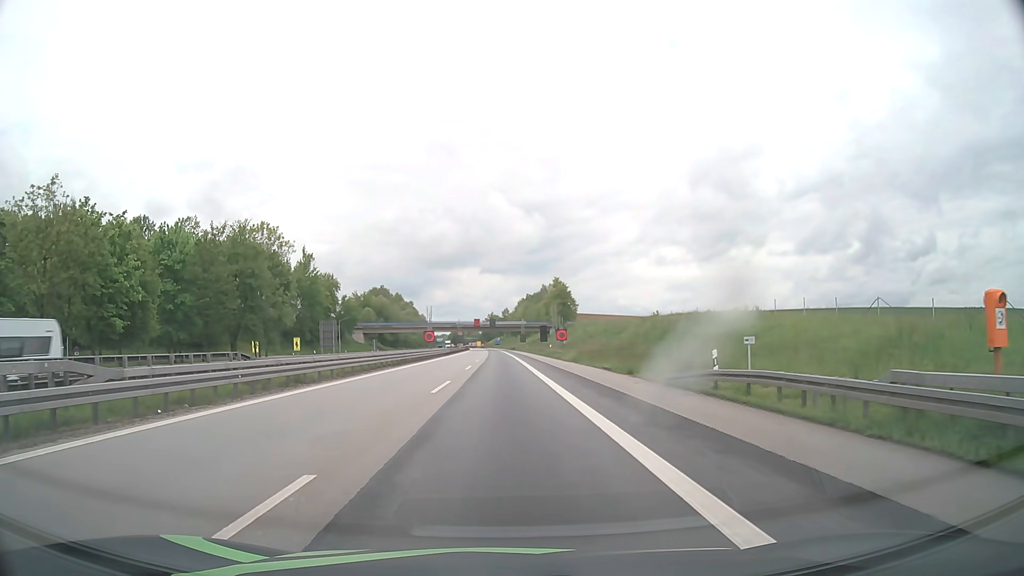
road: motorway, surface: asphalt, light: Day
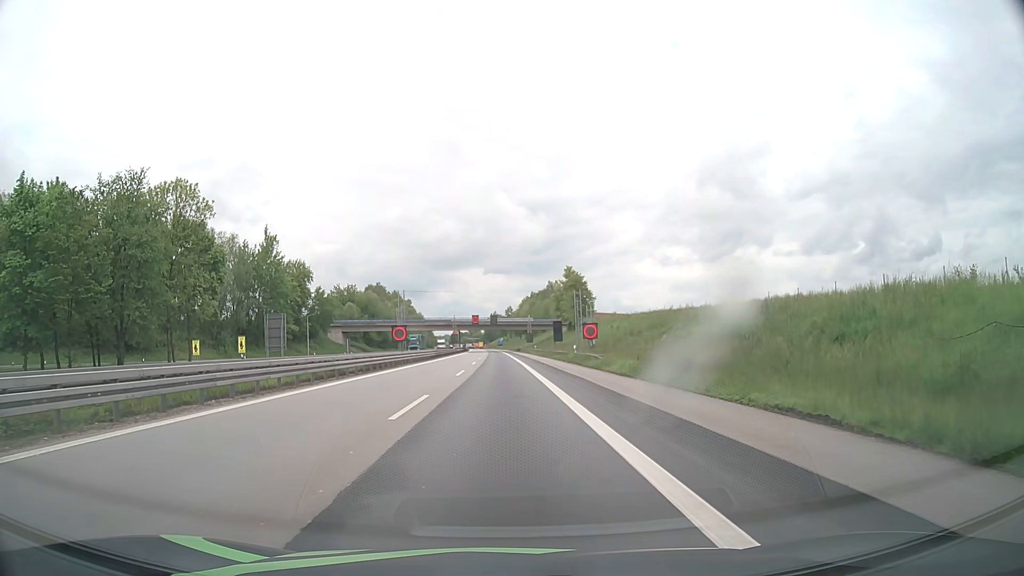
(0.0, +24.8) m; 0°
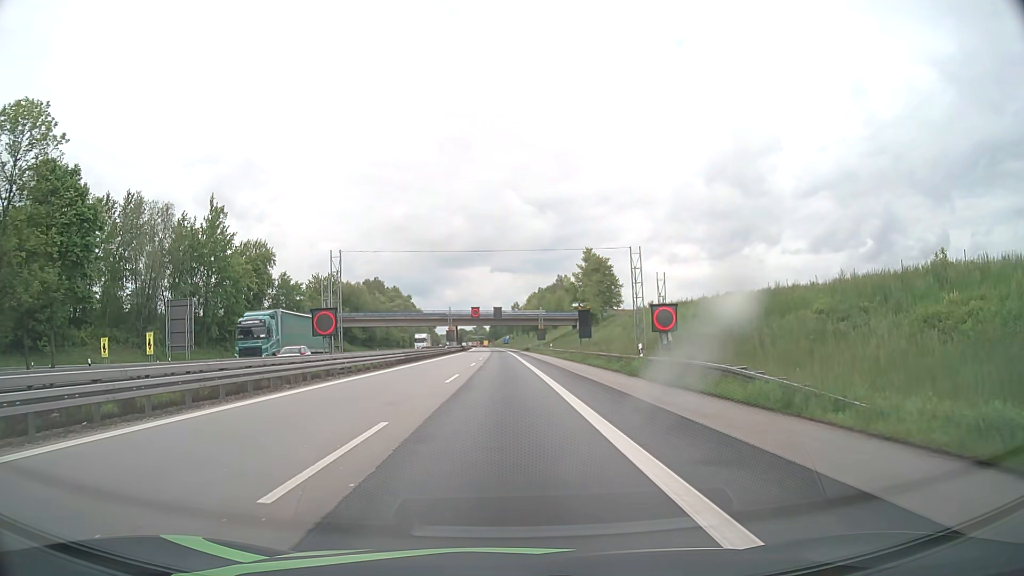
(-0.2, +24.9) m; -1°
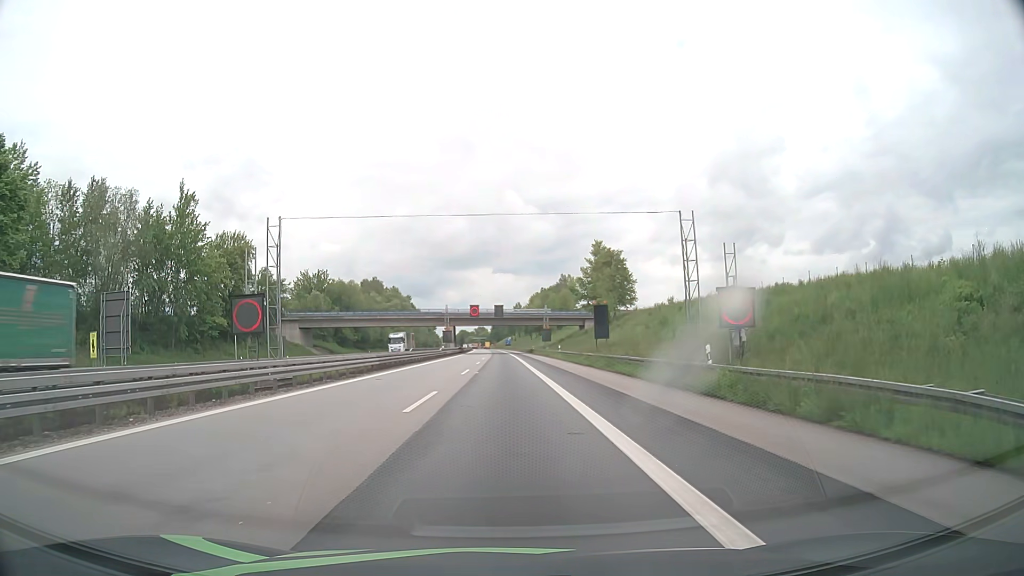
(0.0, +10.0) m; 0°
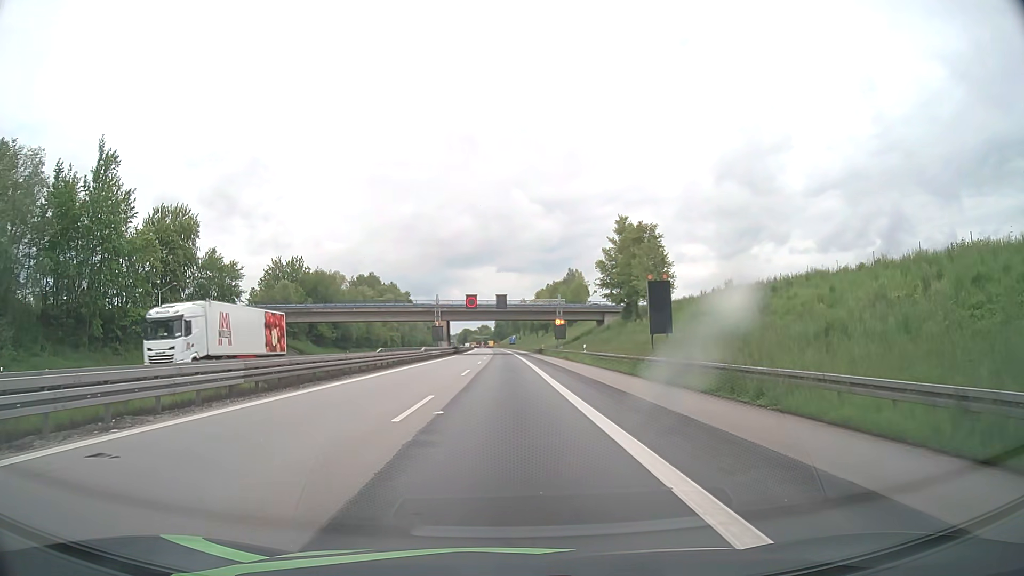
(-0.1, +20.0) m; 0°
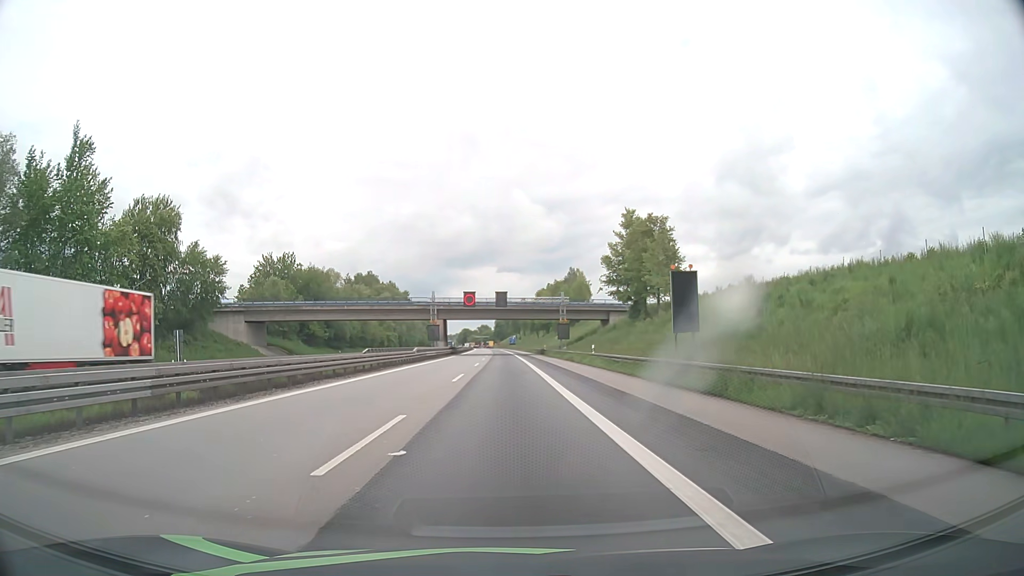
(0.0, +5.0) m; 0°
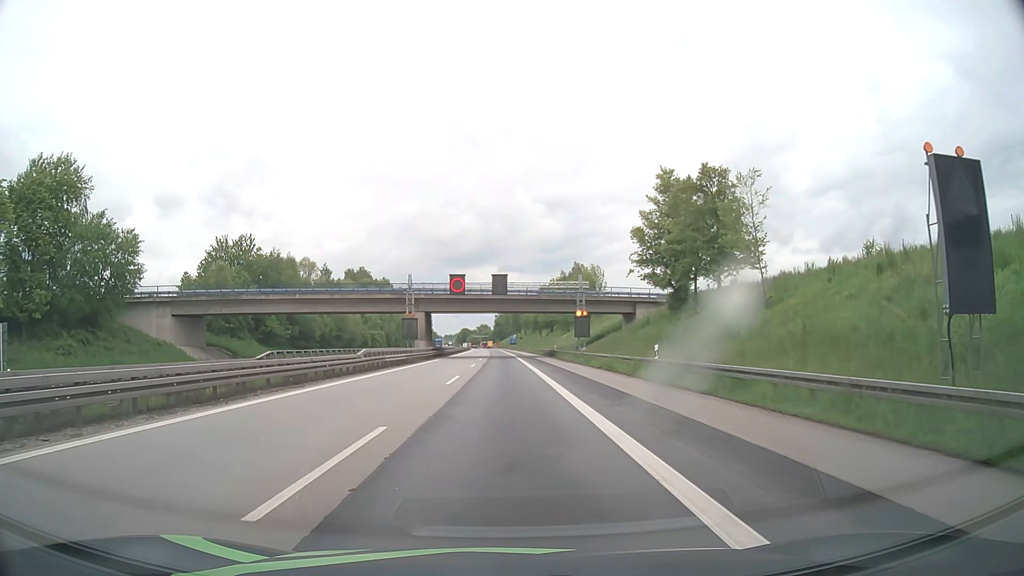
(0.0, +20.0) m; 0°
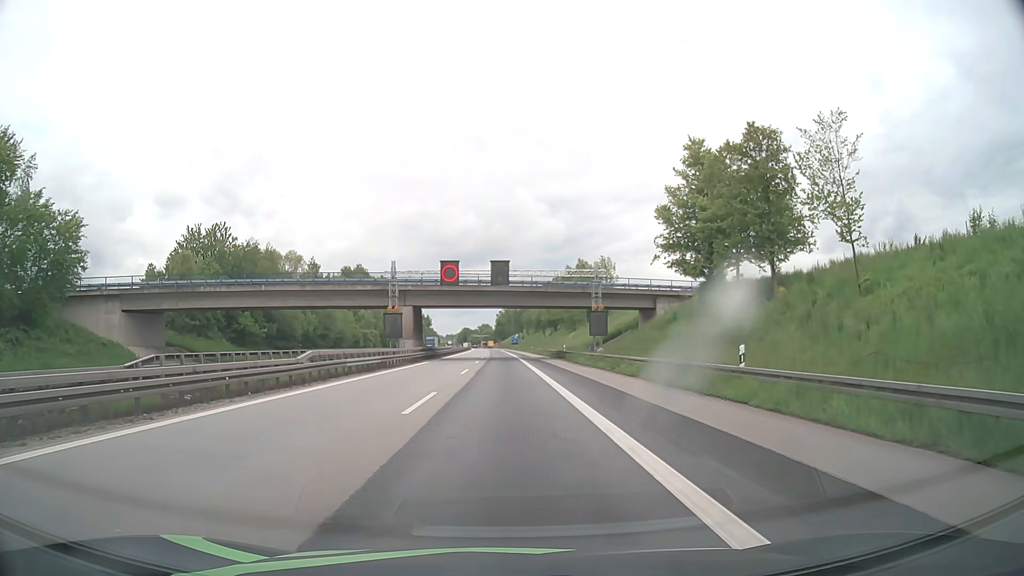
(0.0, +10.0) m; 0°
(0, +10) (0, +20) (0, +30) (0, +40) (0, +50) (0, +60) (0, +70) (0, +80) (0, +90) (-1, +100) m
